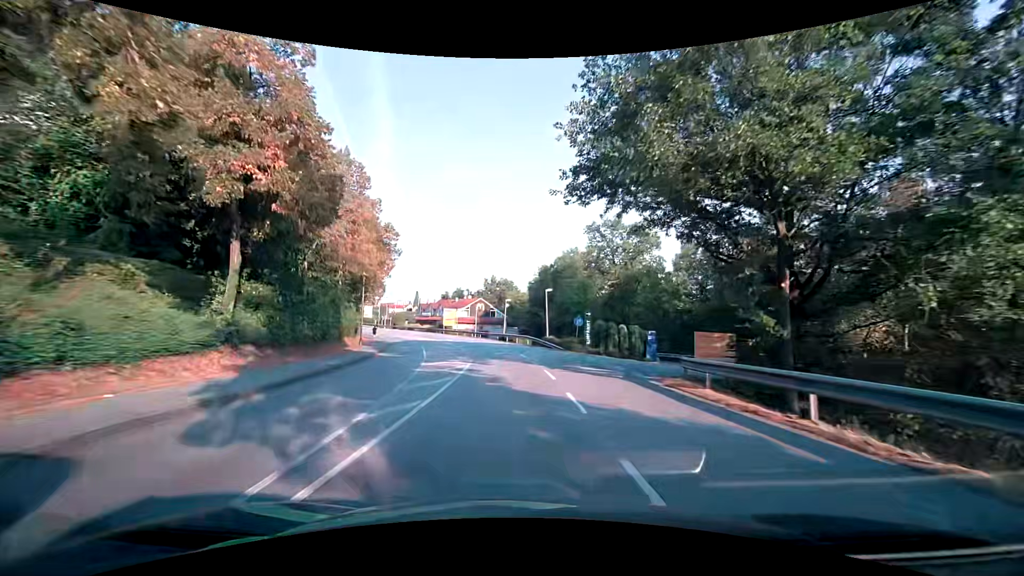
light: Day
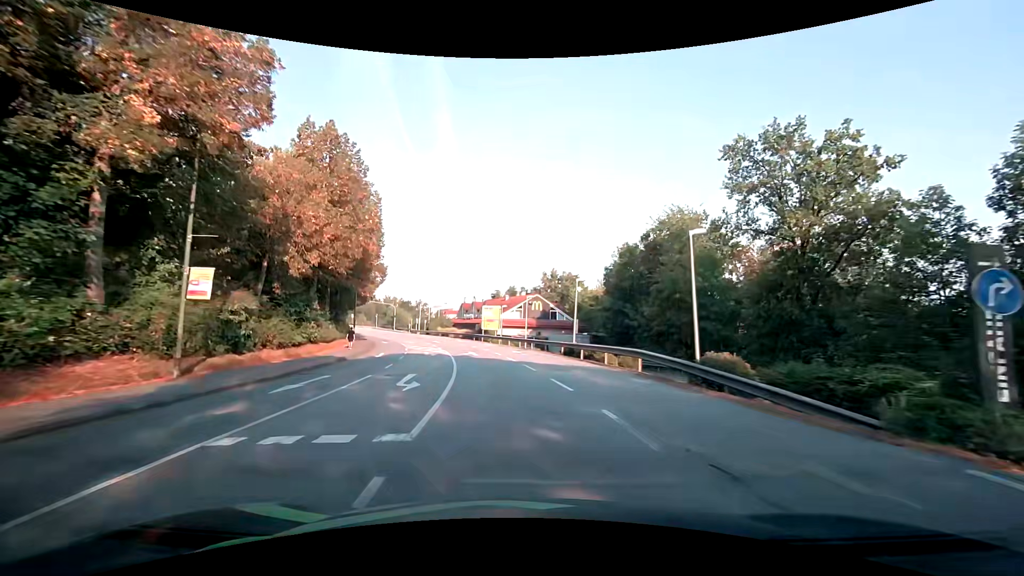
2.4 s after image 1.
(-1.6, +25.7) m; -7°
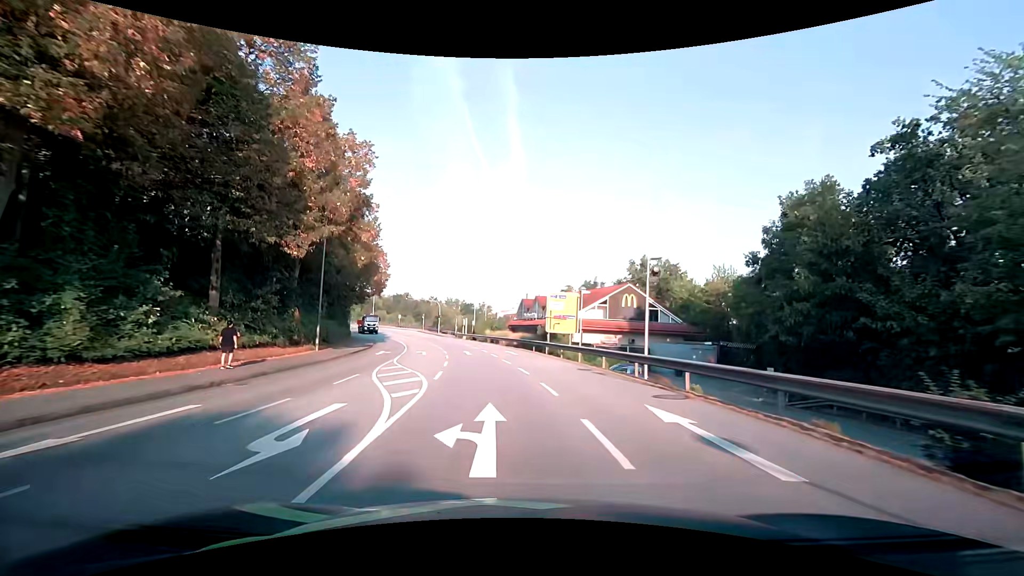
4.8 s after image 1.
(-1.7, +24.1) m; -8°
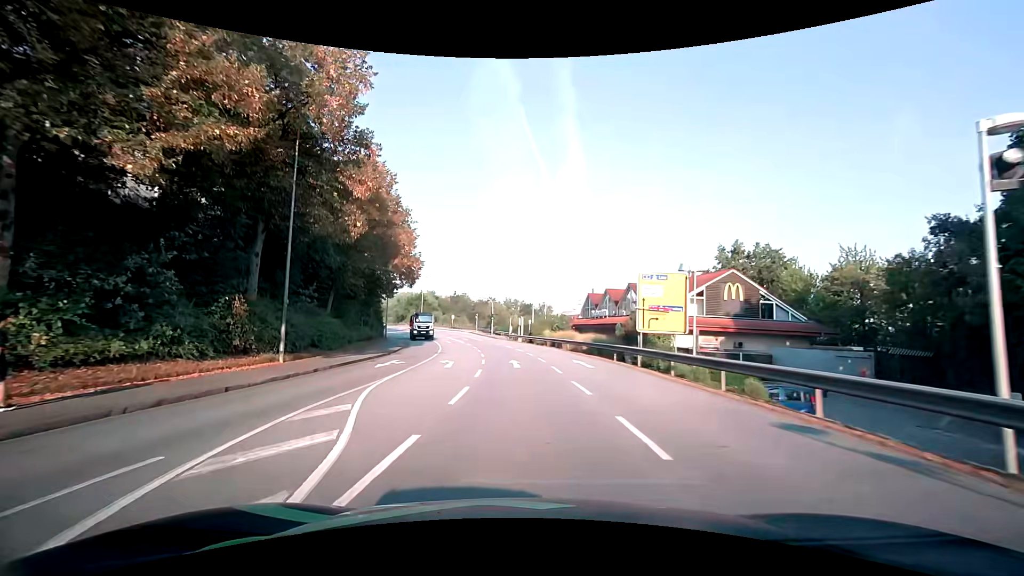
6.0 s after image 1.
(-0.6, +11.3) m; -8°
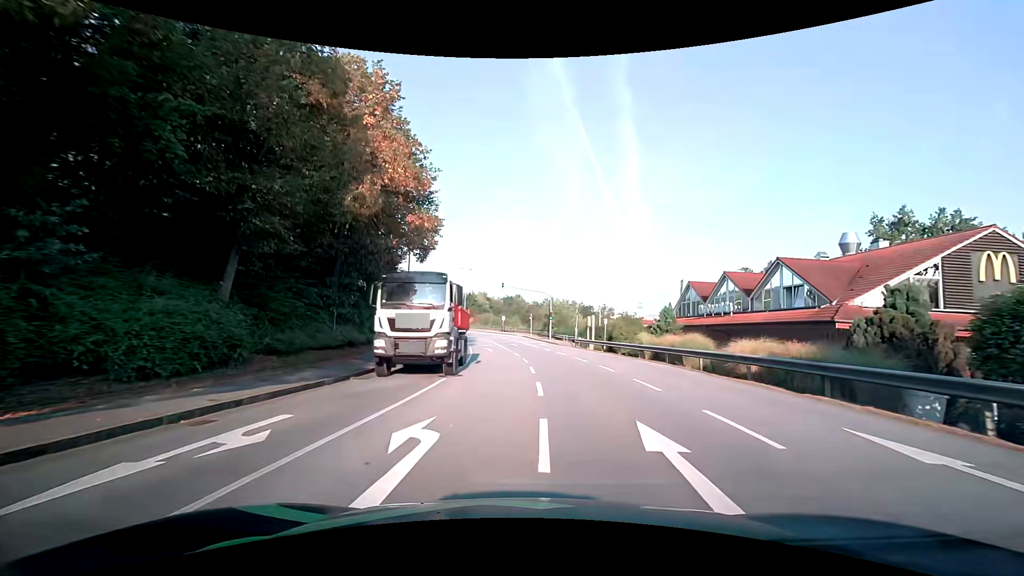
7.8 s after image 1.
(-1.1, +16.5) m; -5°
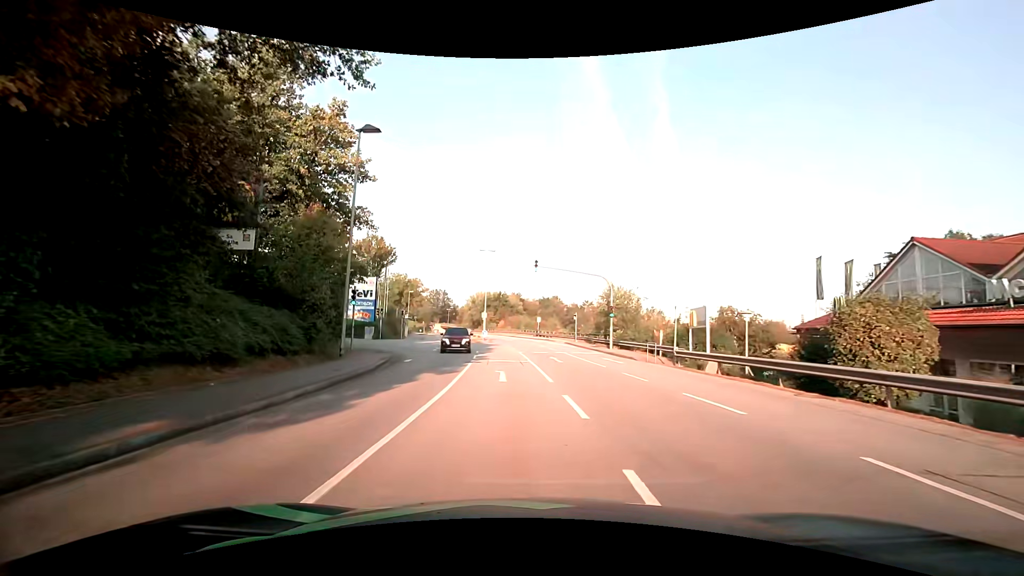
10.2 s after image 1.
(-0.9, +20.2) m; -4°
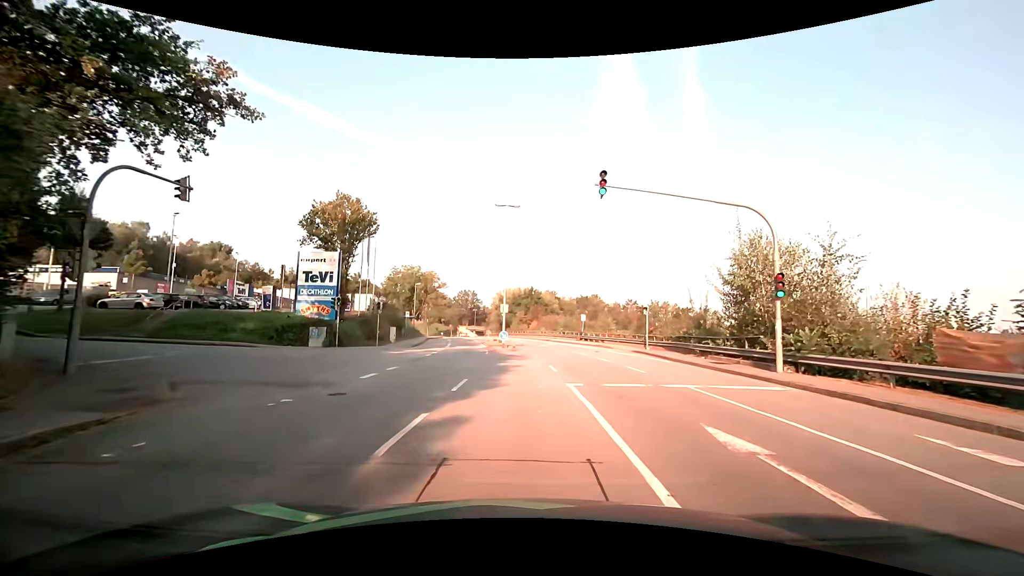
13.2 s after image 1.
(-0.9, +20.1) m; -4°
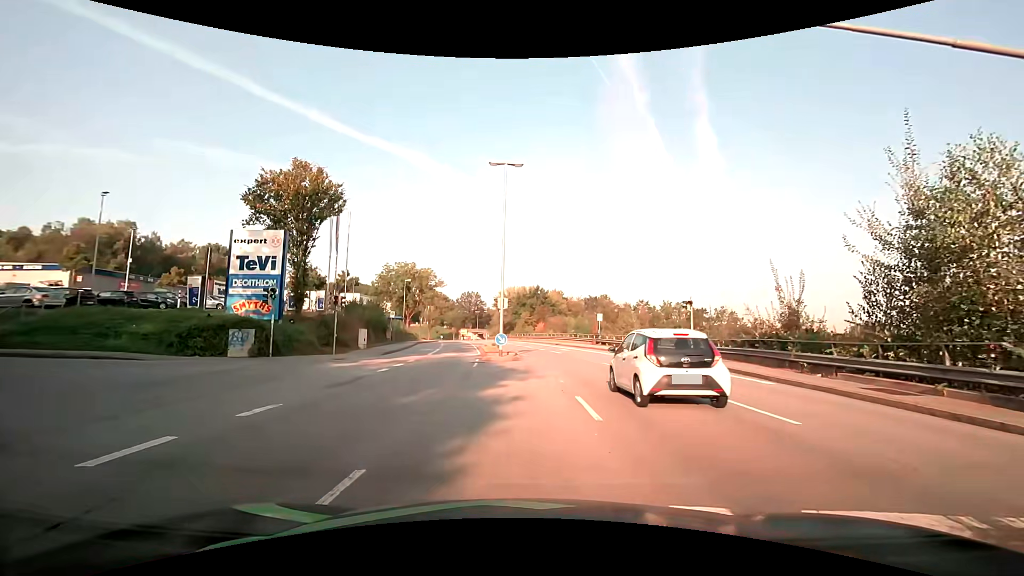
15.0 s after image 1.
(-0.2, +9.0) m; -3°
(0, +10) (-7, +17) (-17, +17) (-27, +16) (-37, +15) (-47, +14) (-57, +14) (-67, +13) (-77, +11) (-86, +8) m
